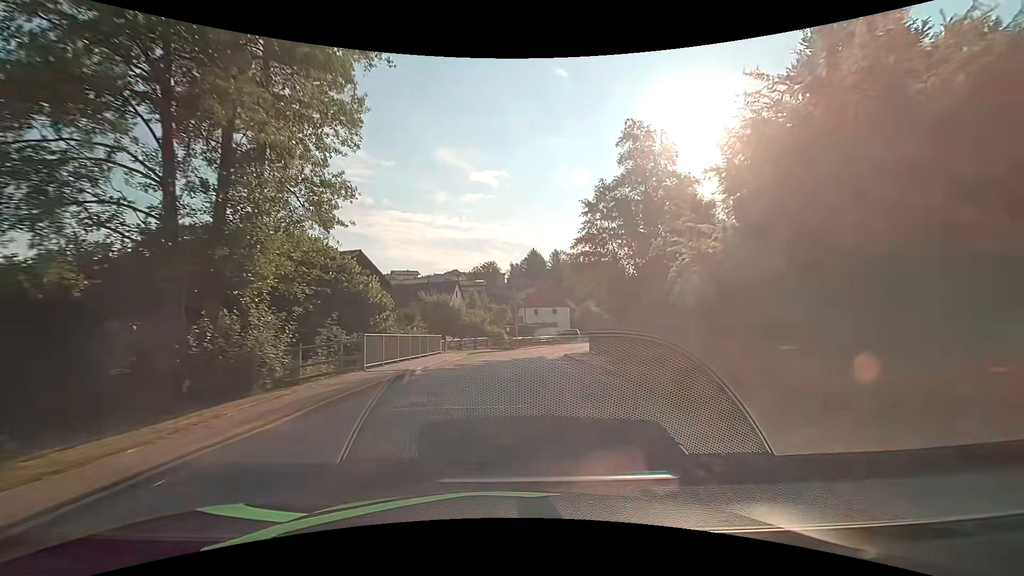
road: tertiary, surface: asphalt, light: Day
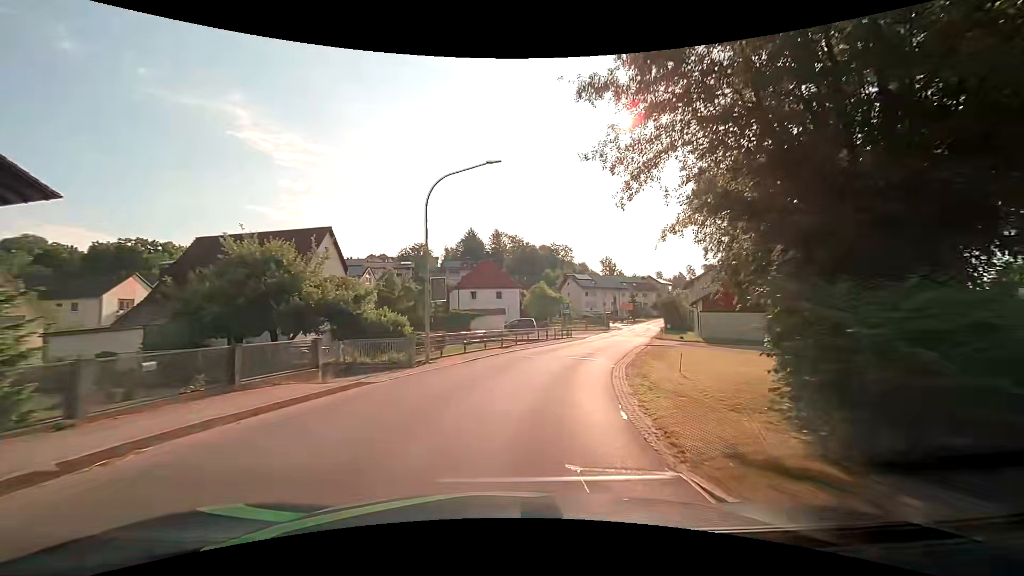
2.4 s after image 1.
(+1.2, +29.2) m; +7°
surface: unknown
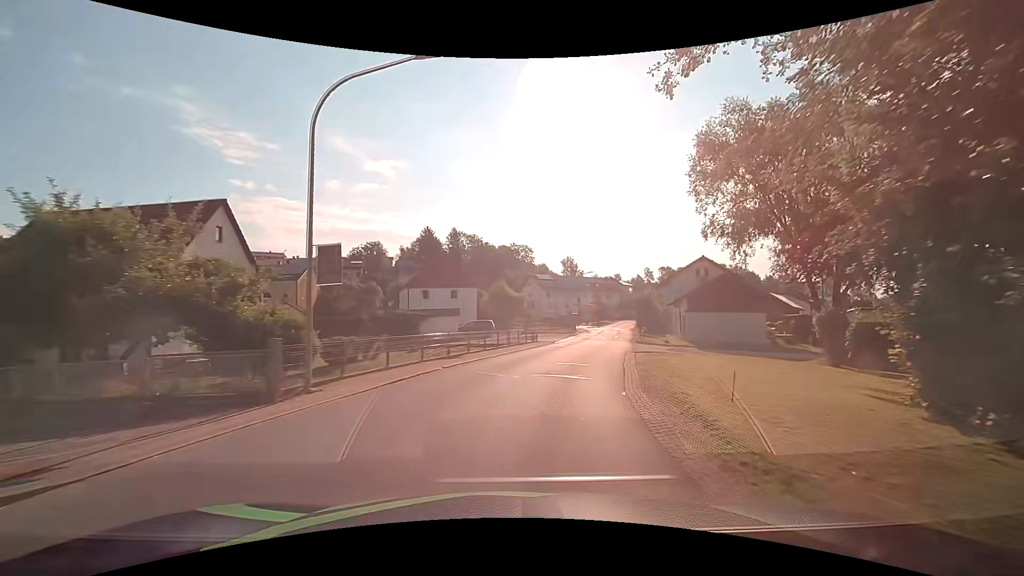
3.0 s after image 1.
(+0.2, +7.5) m; +4°
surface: asphalt
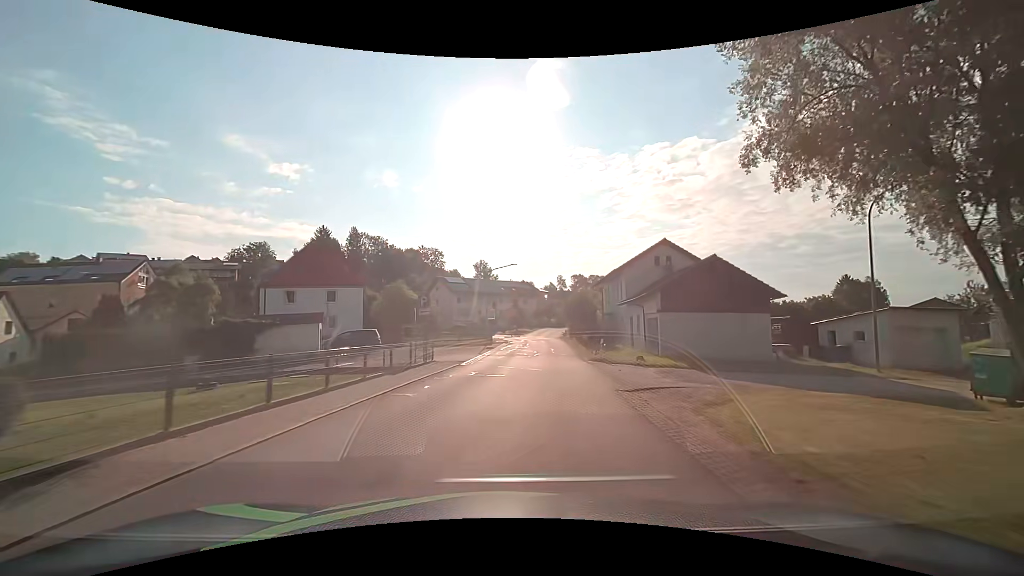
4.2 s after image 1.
(+1.5, +14.9) m; +11°
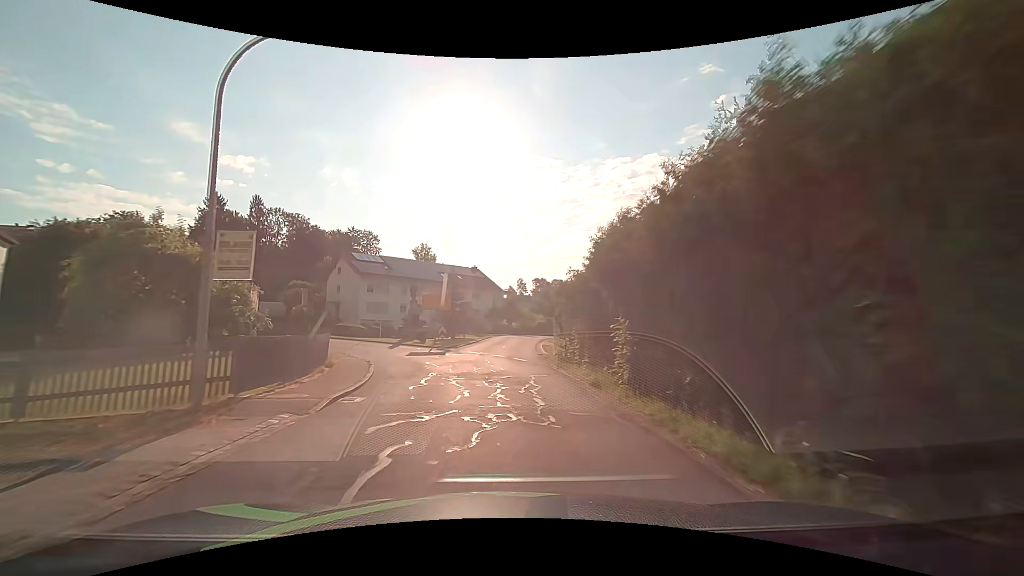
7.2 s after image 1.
(+2.2, +37.4) m; +4°
